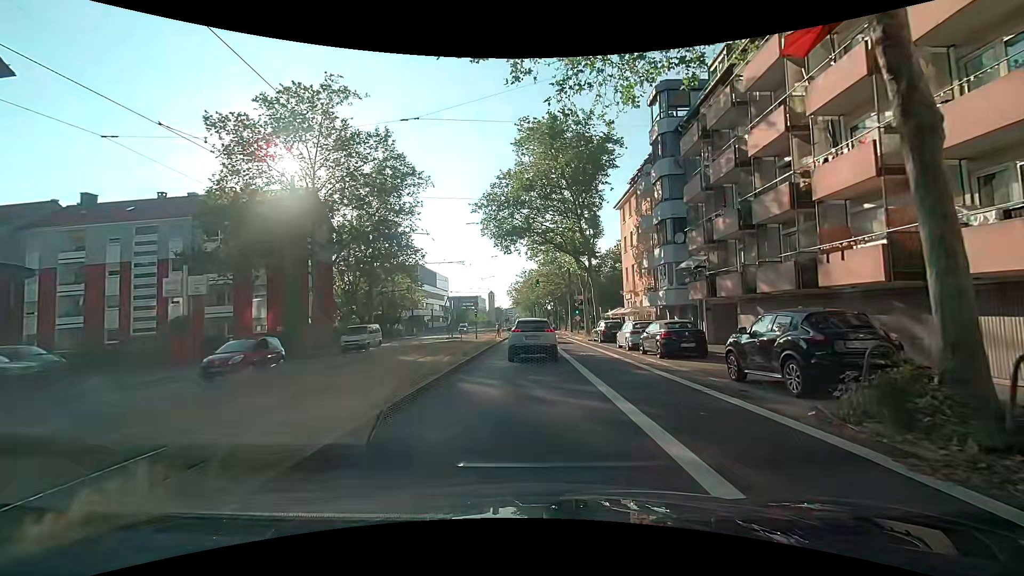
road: secondary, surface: asphalt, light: Day
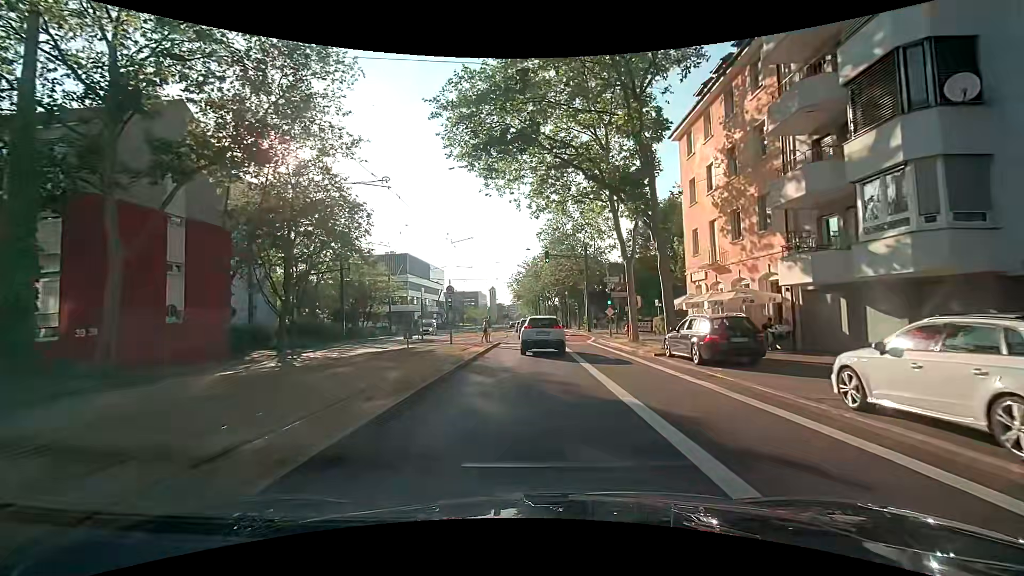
(+0.1, +19.2) m; 0°
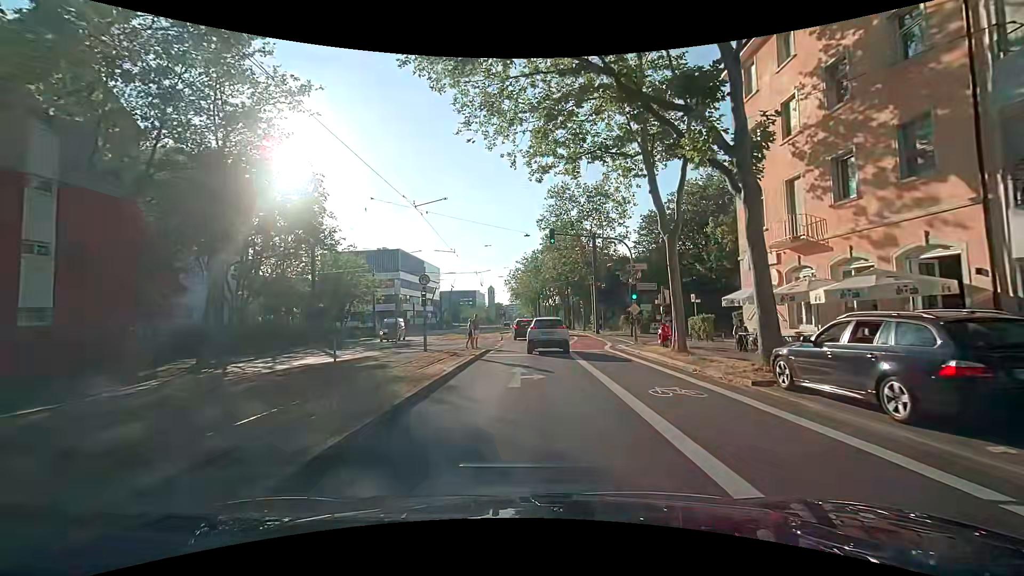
(+0.1, +8.2) m; +1°
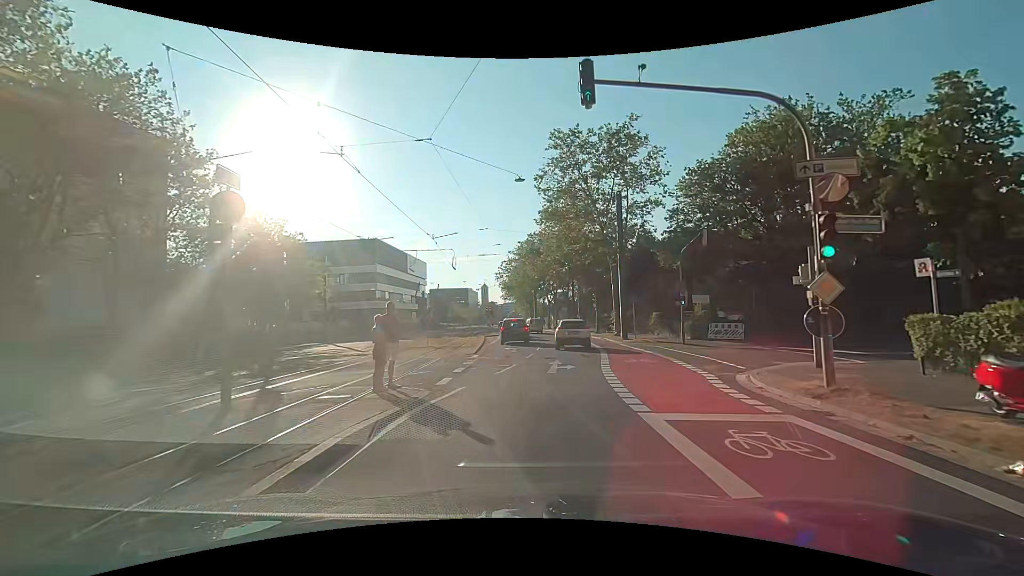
(+0.1, +16.7) m; +1°
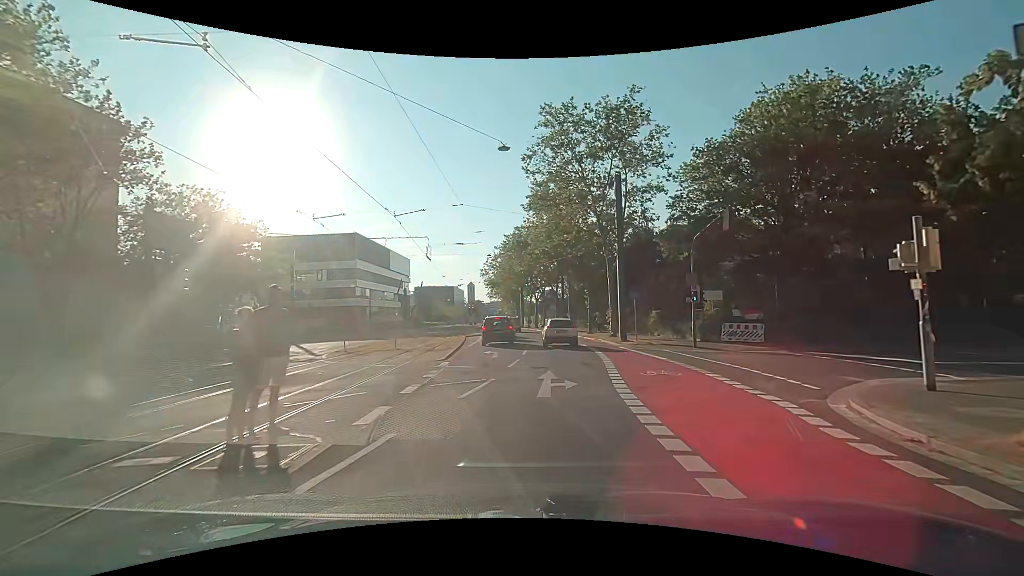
(0.0, +4.6) m; +2°
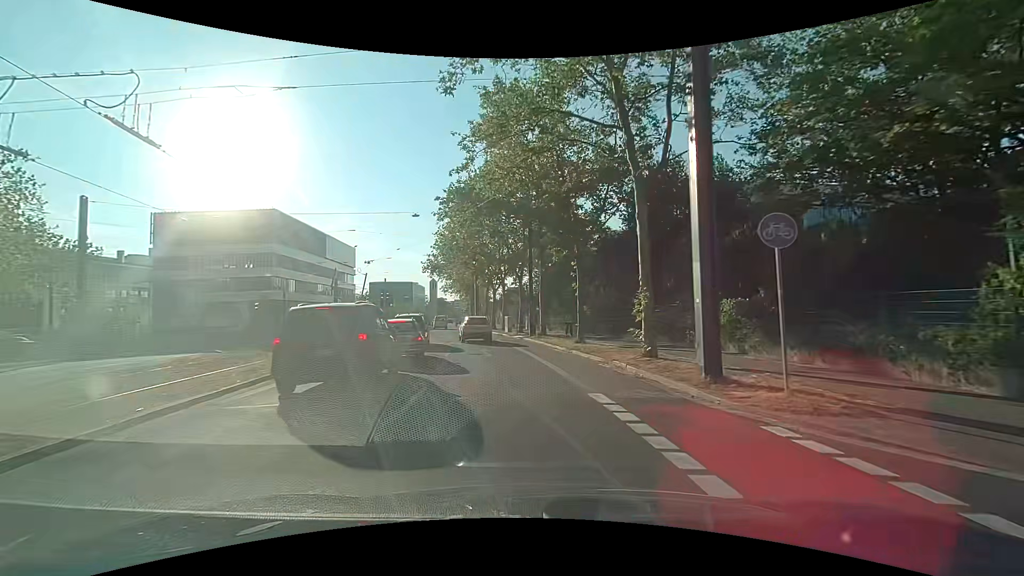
(+0.9, +20.7) m; +4°
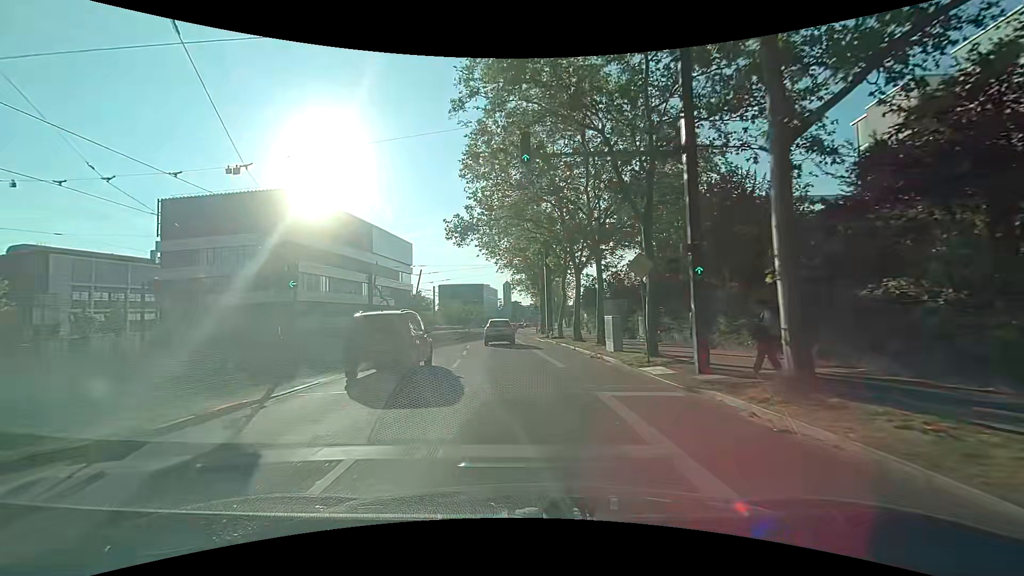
(-1.8, +24.0) m; -9°
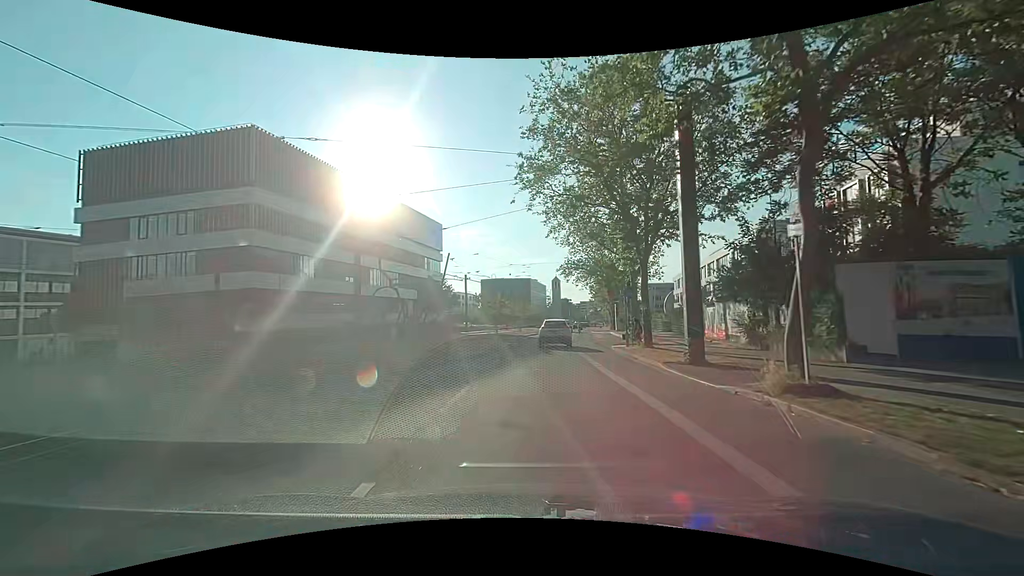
(-1.6, +25.7) m; -5°
(0, +10) (0, +20) (+1, +30) (+1, +40) (+2, +50) (+3, +60) (+4, +70) (+6, +80) (+7, +90) (+8, +99) m
